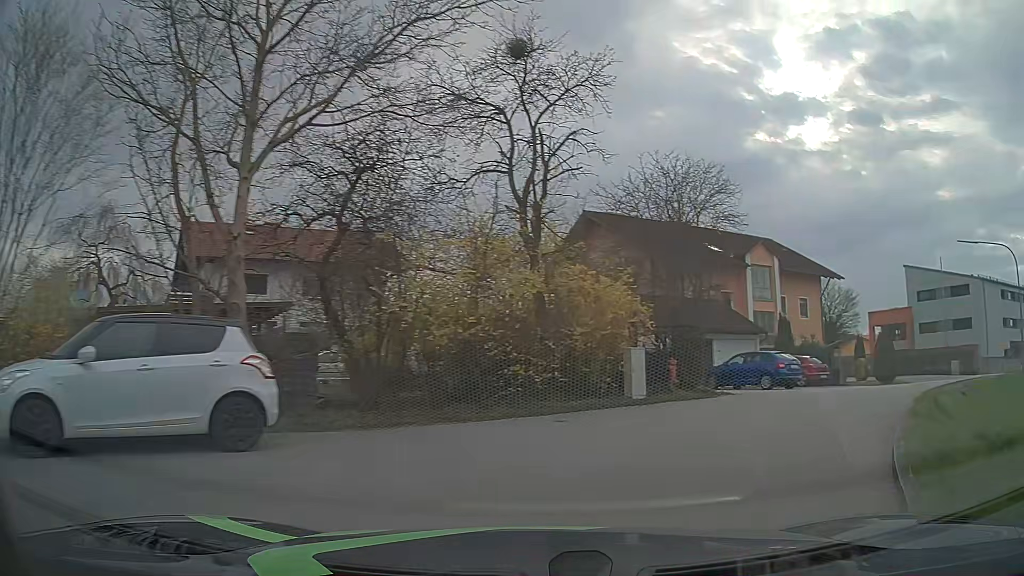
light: Day
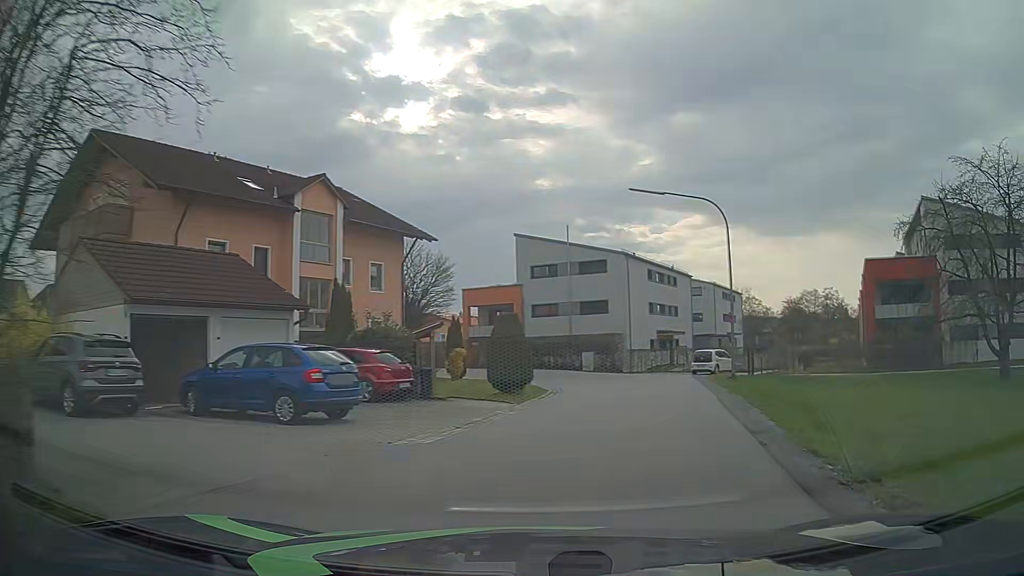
(+4.4, +12.0) m; +37°
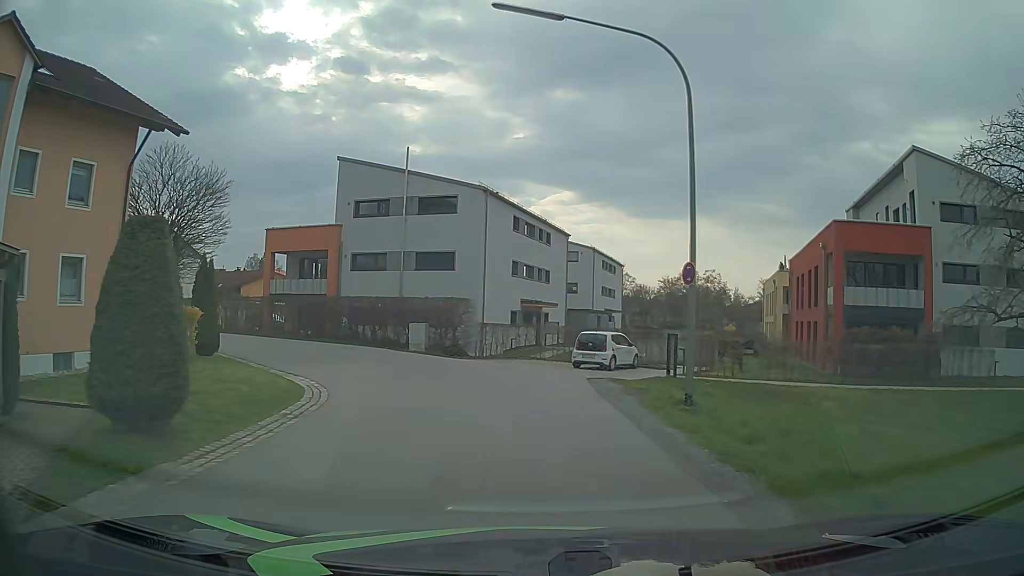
(+2.2, +13.8) m; +13°
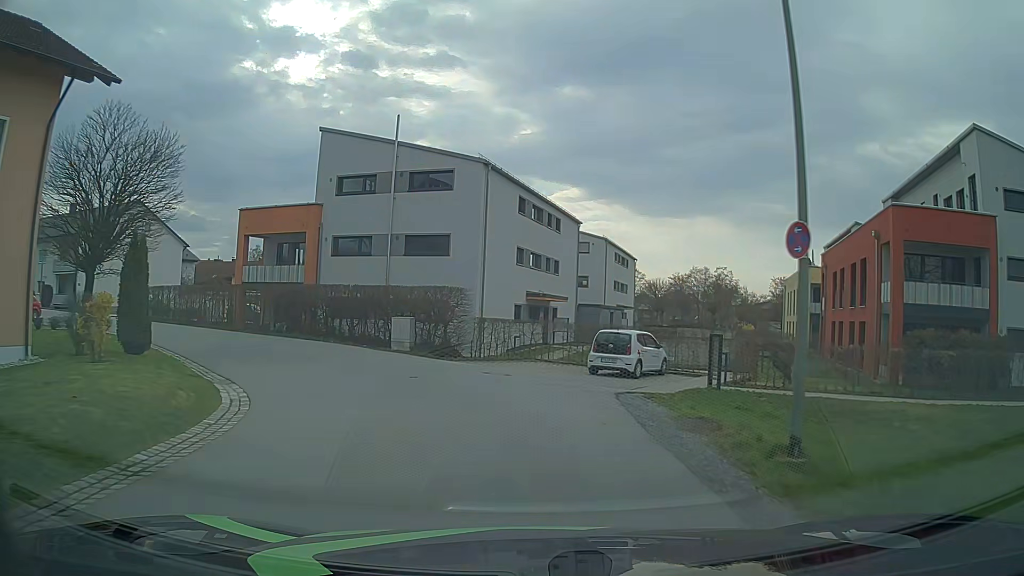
(0.0, +4.9) m; 0°
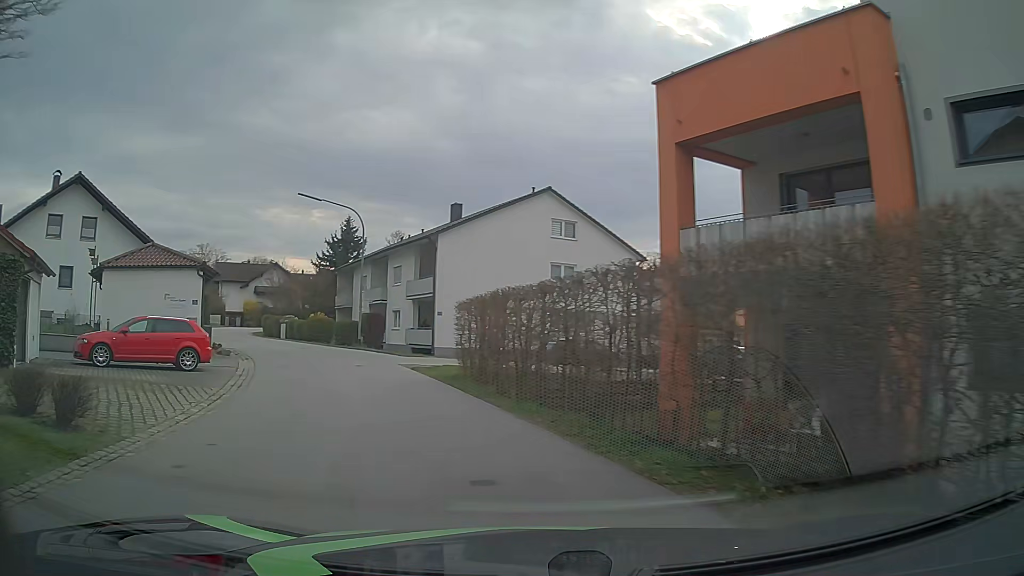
(-7.0, +22.6) m; -43°
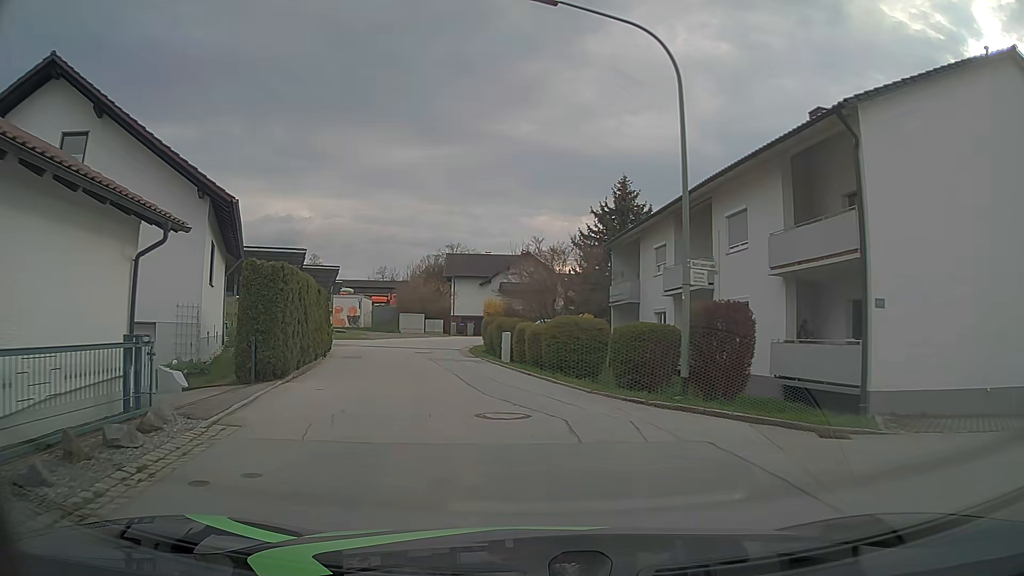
(-6.1, +21.6) m; -23°
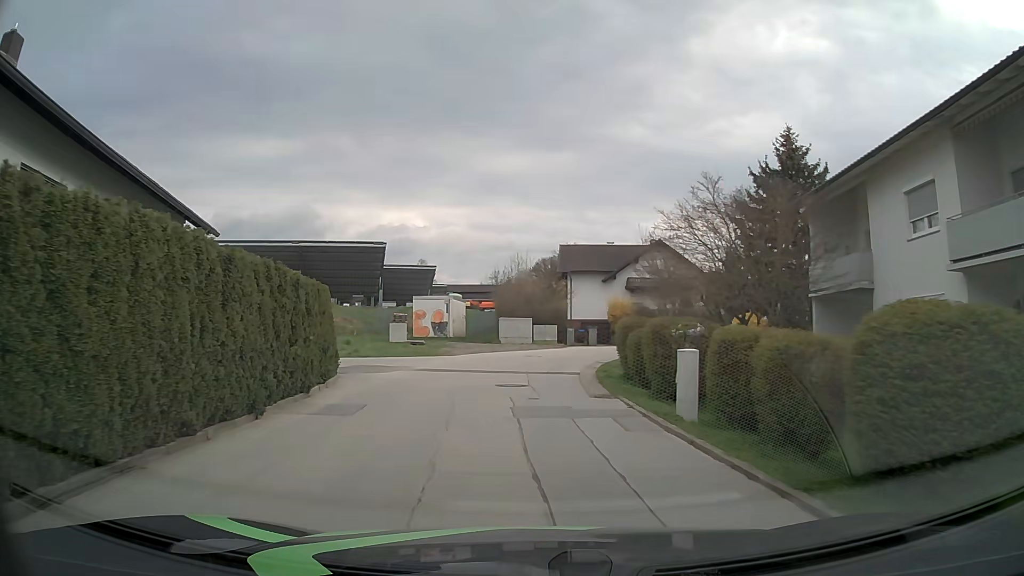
(-1.3, +13.3) m; -10°
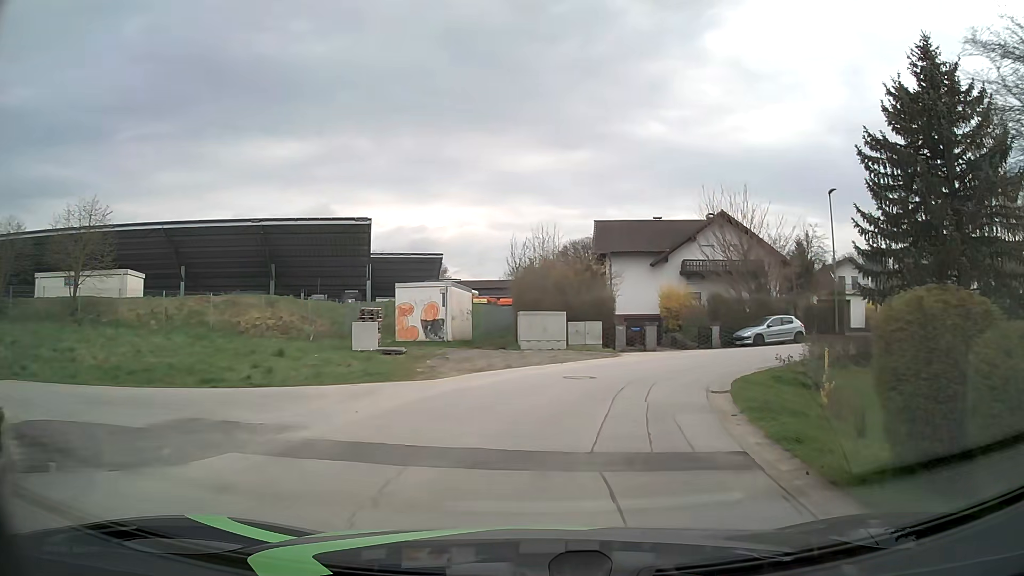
(-0.7, +13.4) m; -3°
(+1, +10) (+4, +19) (+10, +27) (+19, +31) (+29, +35) (+38, +37) (+48, +37) (+58, +35) (+68, +35) (+78, +34) m
